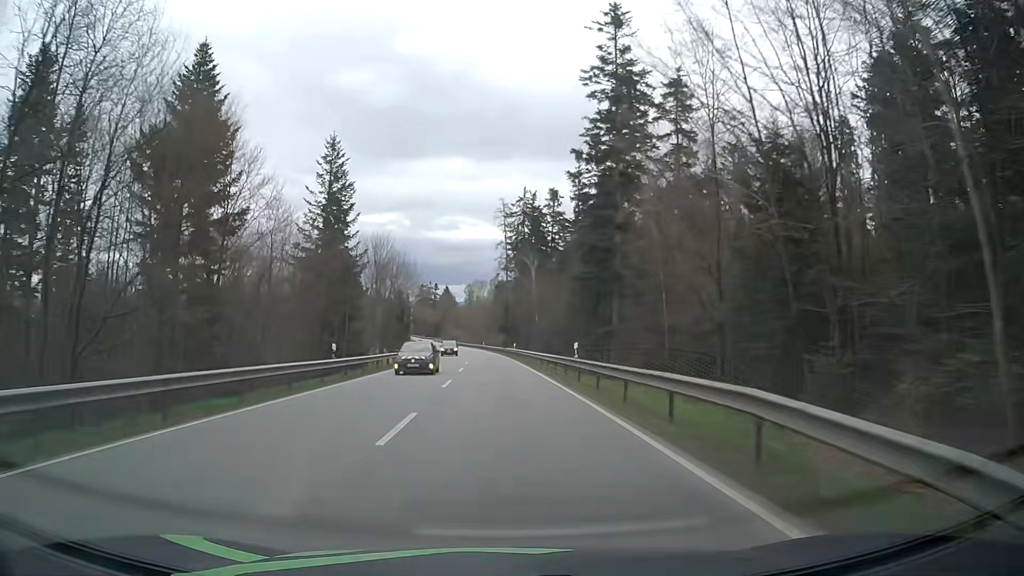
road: secondary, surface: asphalt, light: Day
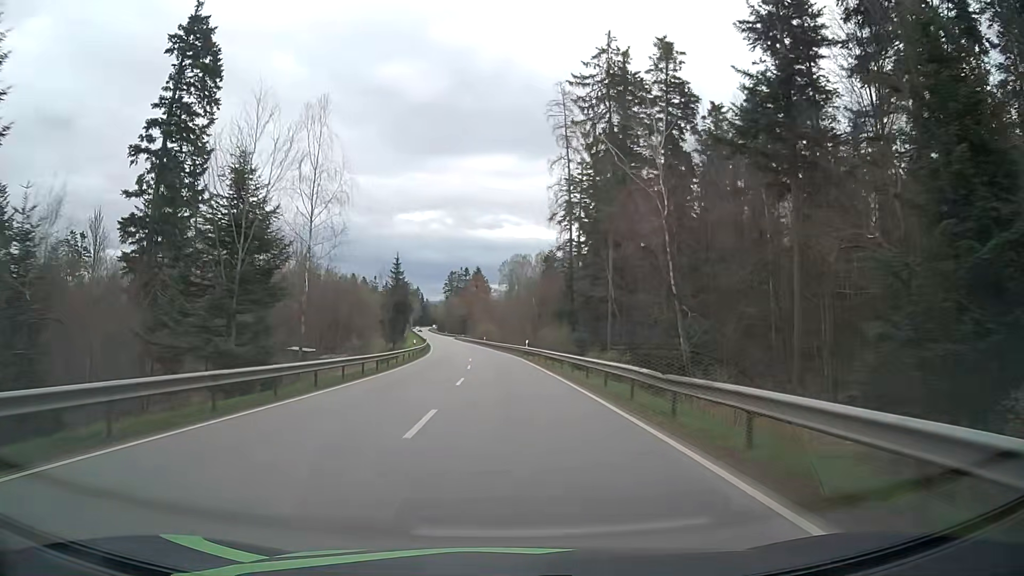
(-2.4, +71.2) m; -4°
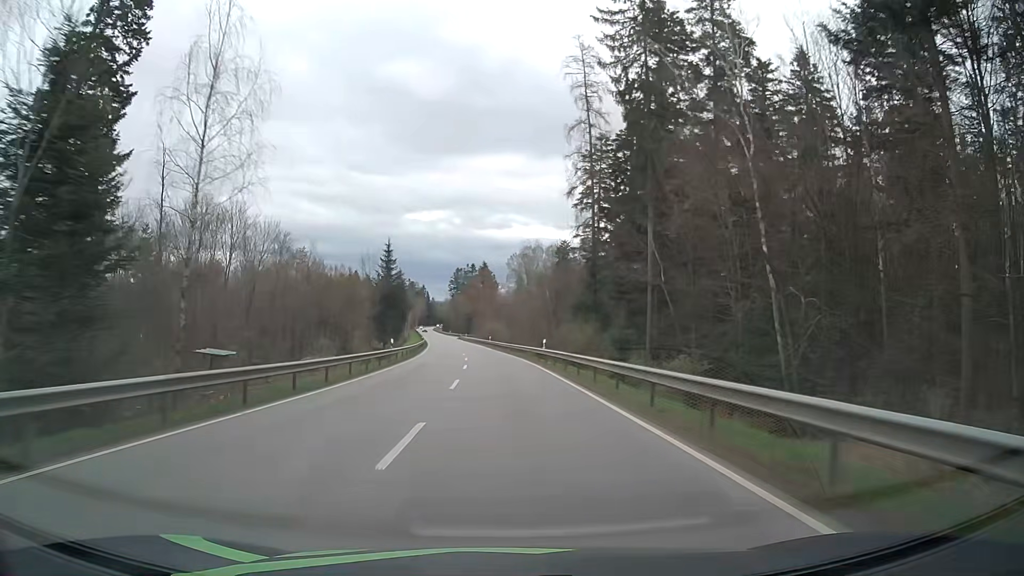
(0.0, +14.3) m; -1°
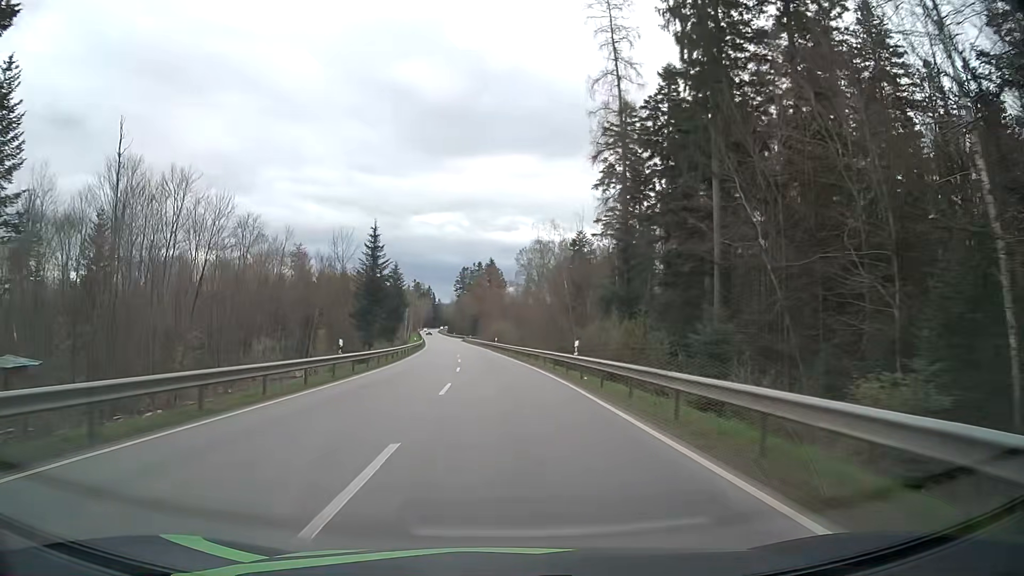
(-0.1, +14.4) m; -1°
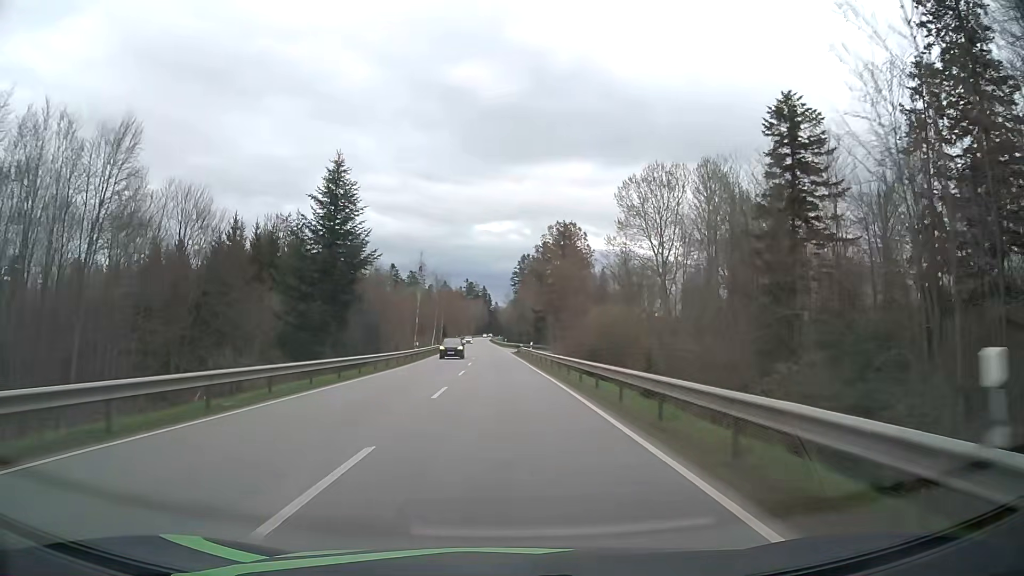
(-2.8, +71.9) m; -5°
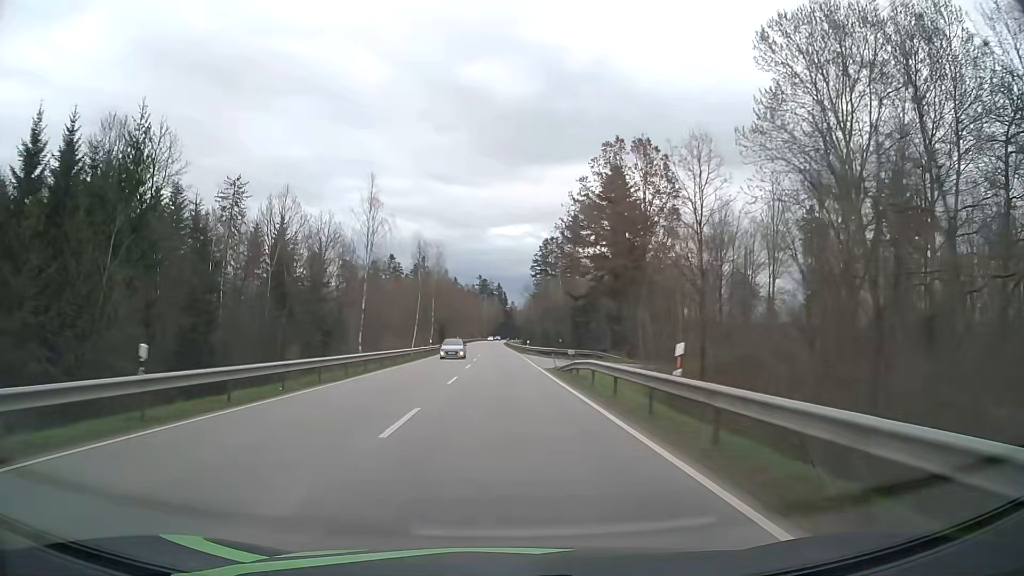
(-0.6, +43.2) m; -1°
(0, +10) (0, +20) (0, +30) (0, +40) (-1, +50) (-1, +60) (-1, +70) (-1, +80) (-1, +90) (-2, +100) m
